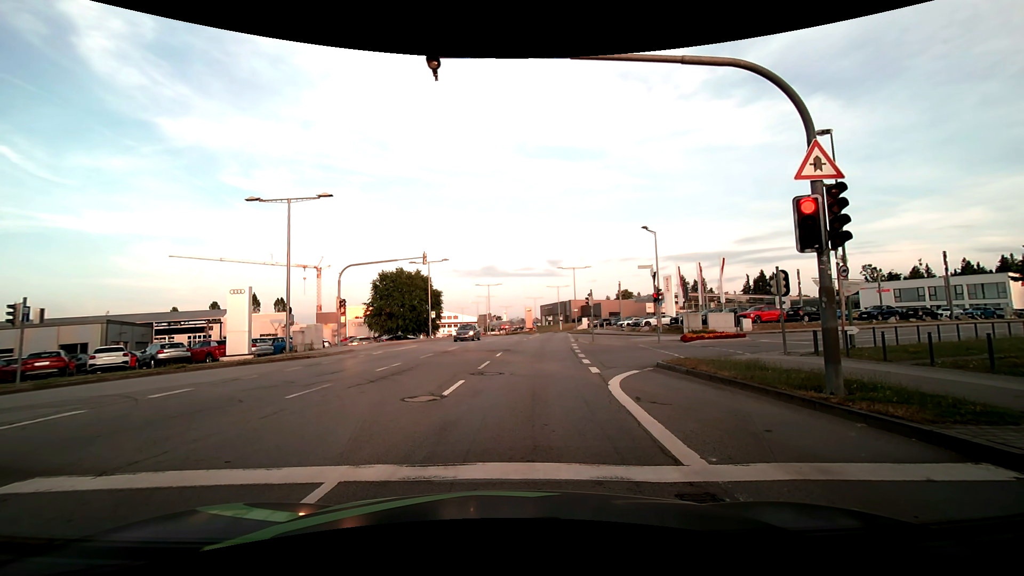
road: secondary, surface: asphalt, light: Day
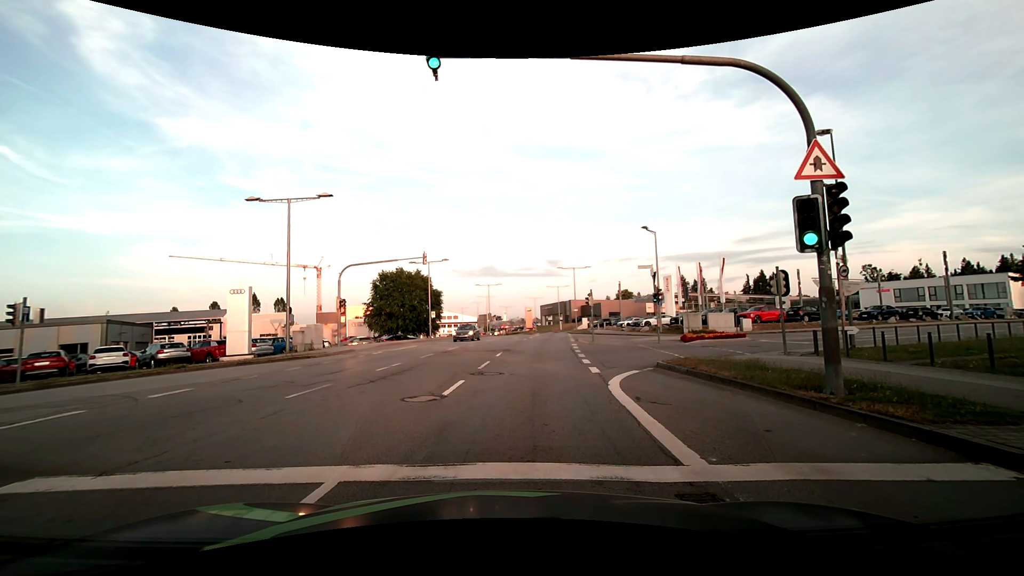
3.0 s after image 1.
(0.0, 0.0) m; 0°
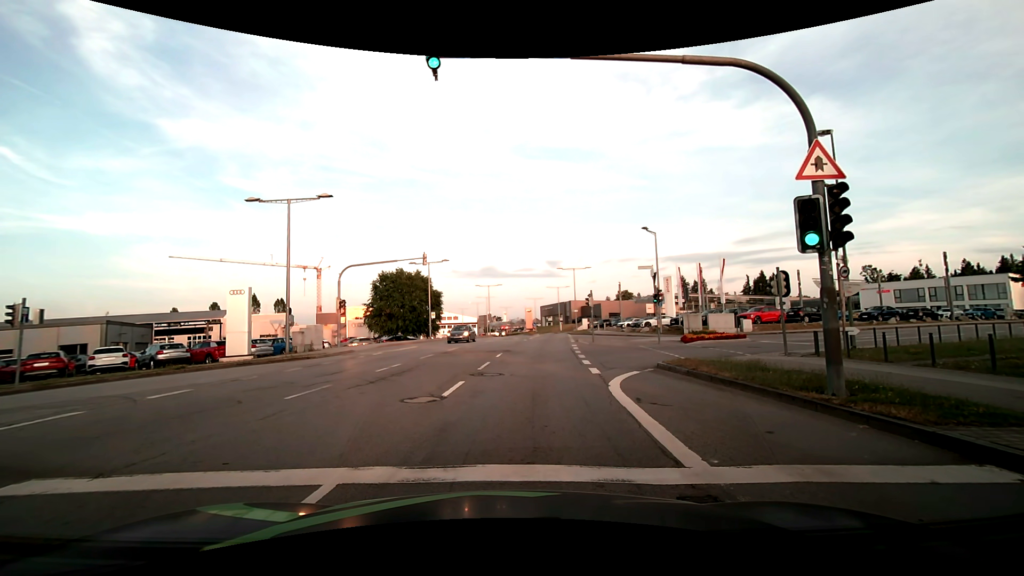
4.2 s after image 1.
(0.0, 0.0) m; 0°
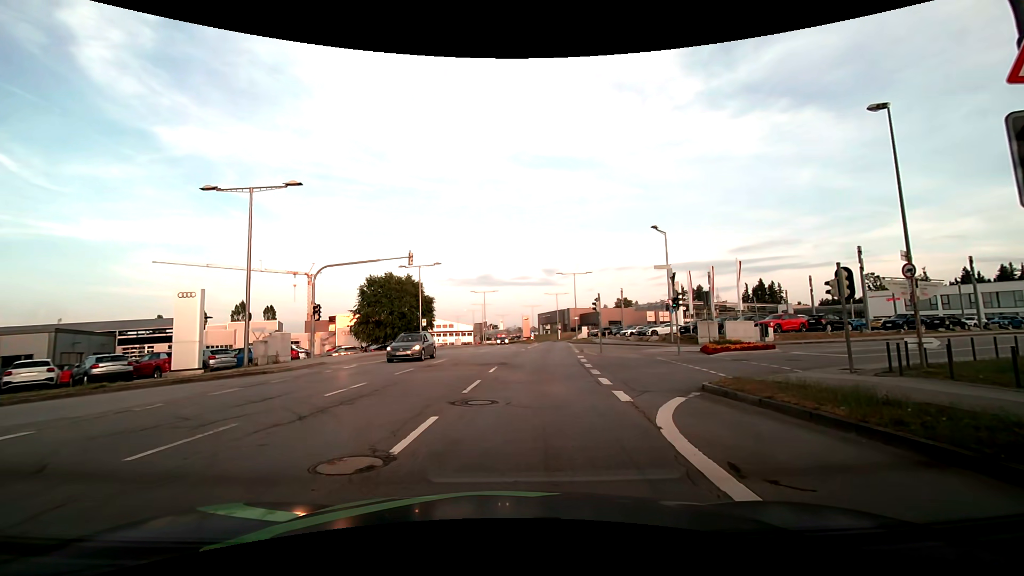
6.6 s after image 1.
(0.0, +4.3) m; +1°
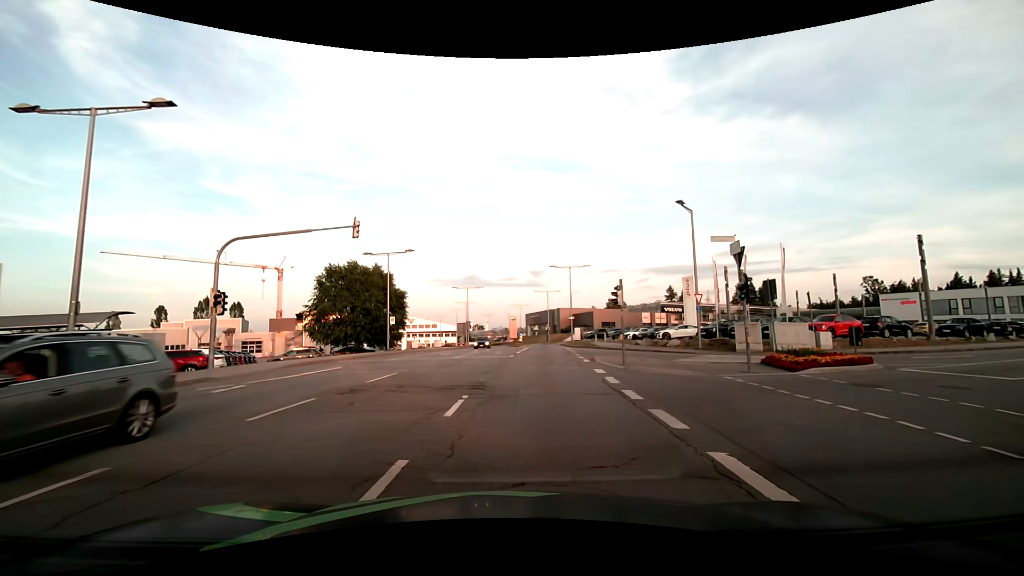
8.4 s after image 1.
(+0.1, +9.1) m; +1°
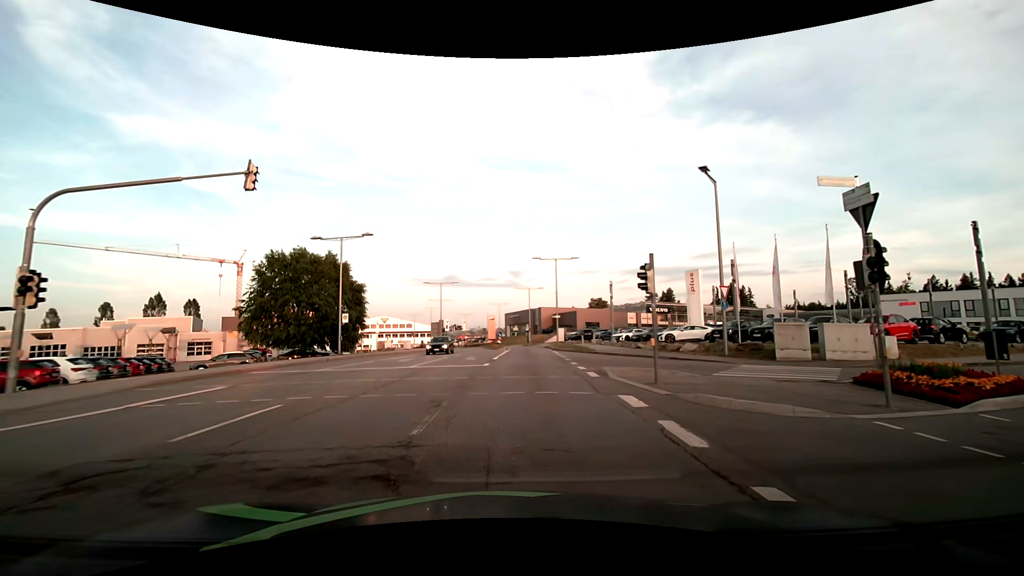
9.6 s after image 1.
(+0.2, +7.1) m; +2°
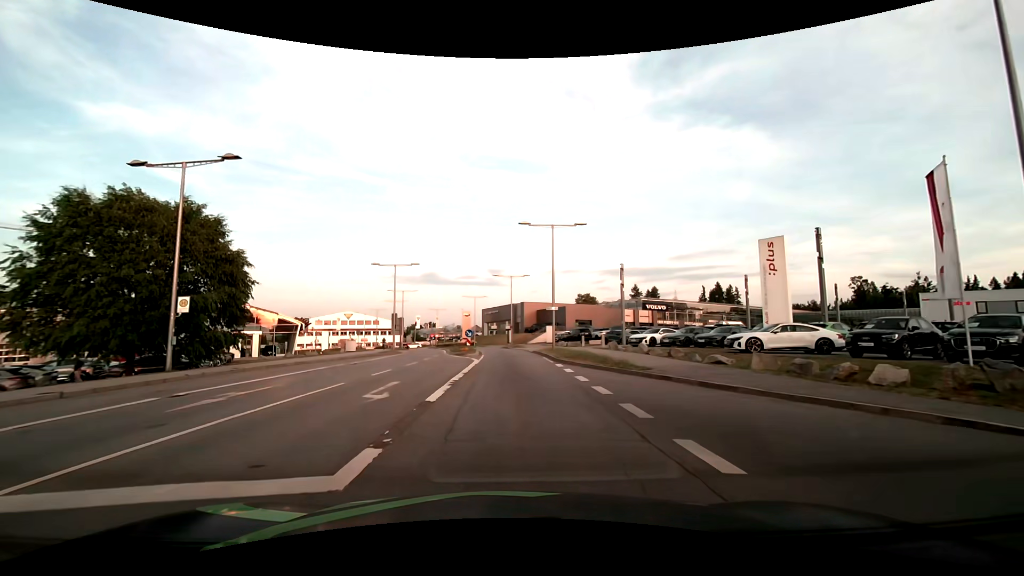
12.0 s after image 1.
(+0.5, +16.6) m; +2°
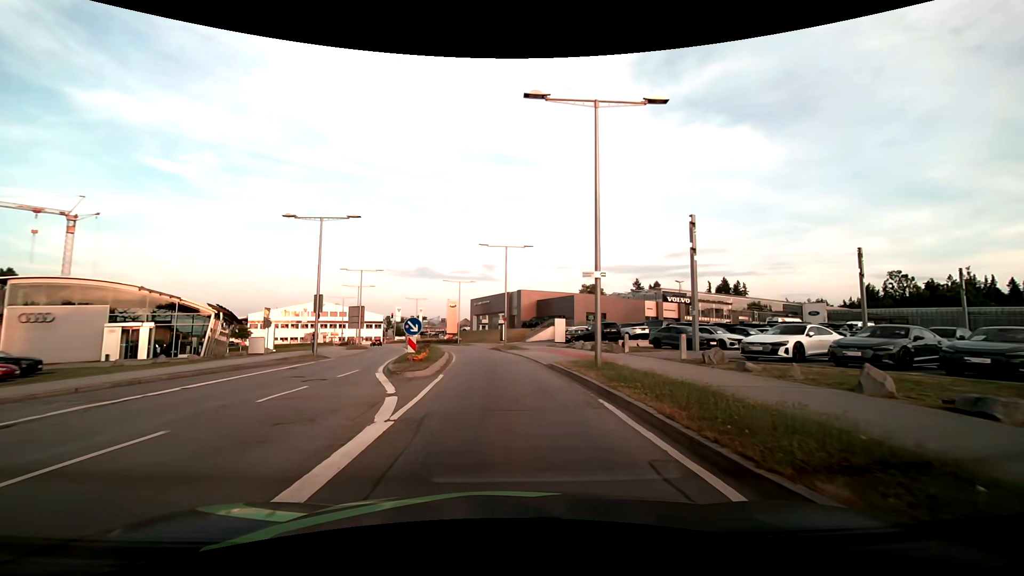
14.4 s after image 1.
(+0.3, +19.3) m; +1°
(0, +10) (0, +20) (-1, +30) (-2, +40) (-5, +50) (-8, +59) (-12, +68) (-15, +78) (-19, +87) (-23, +96) m
